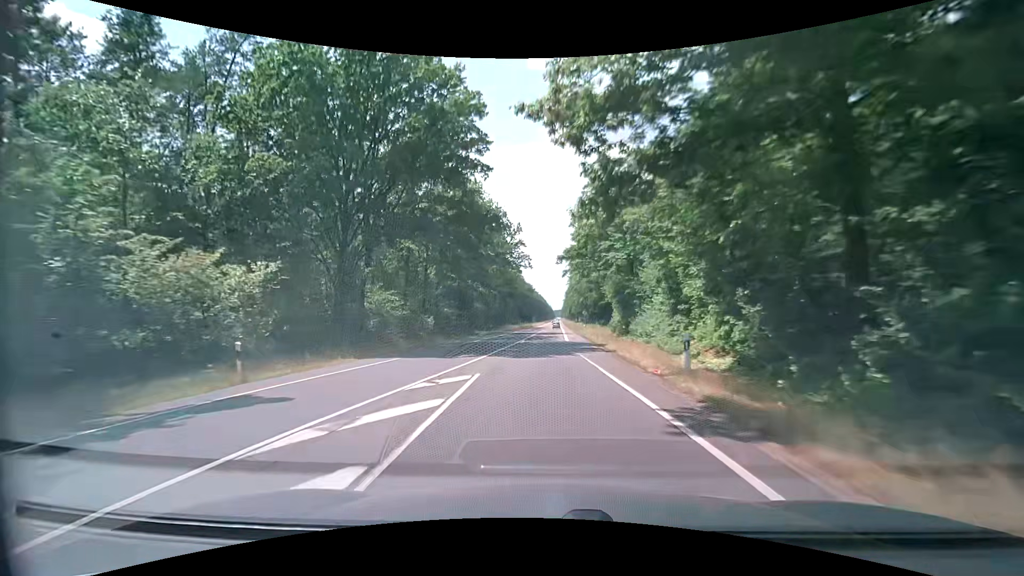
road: secondary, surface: asphalt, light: Day
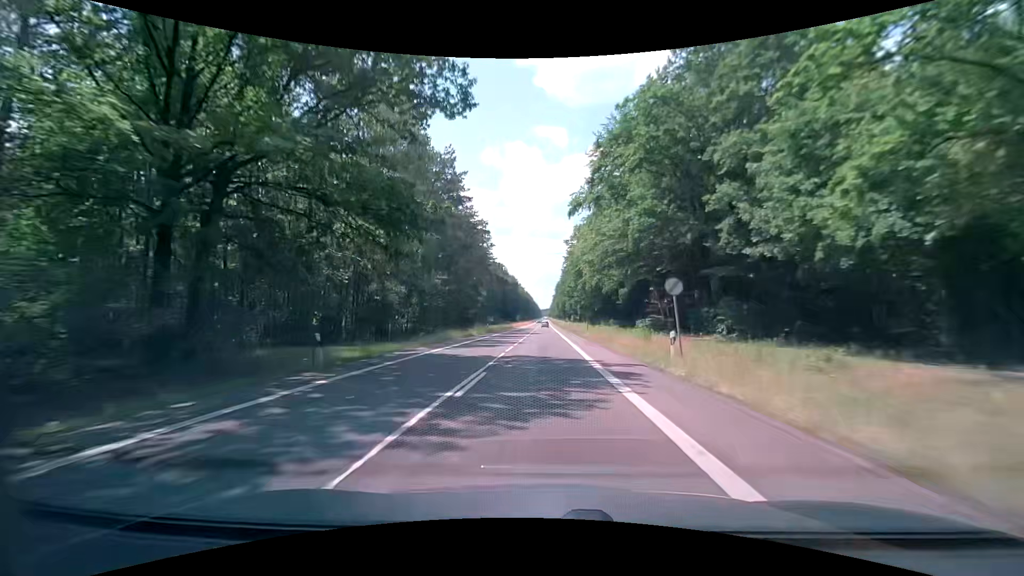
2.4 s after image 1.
(+0.4, +47.8) m; +3°
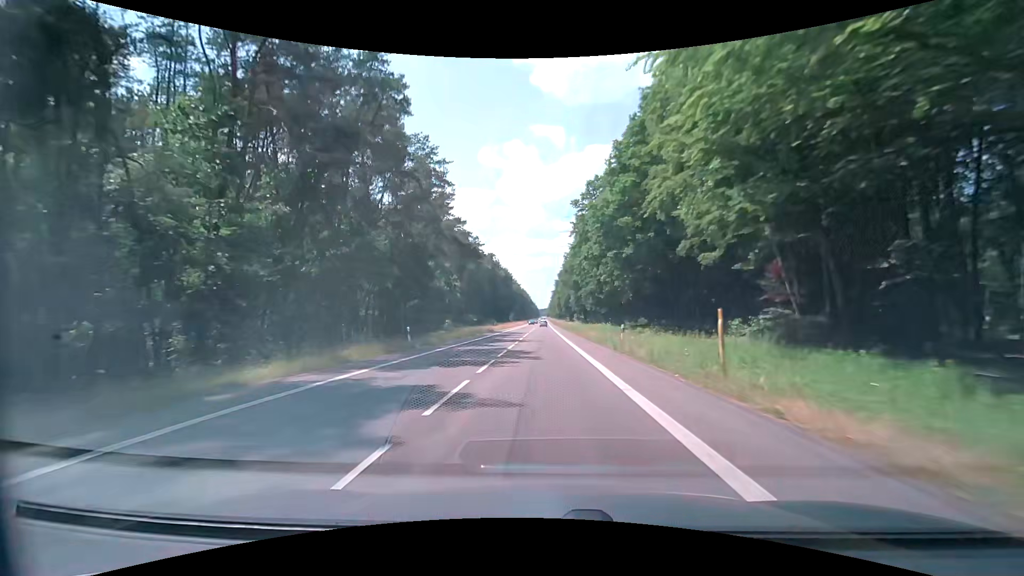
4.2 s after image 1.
(-0.7, +38.9) m; -1°
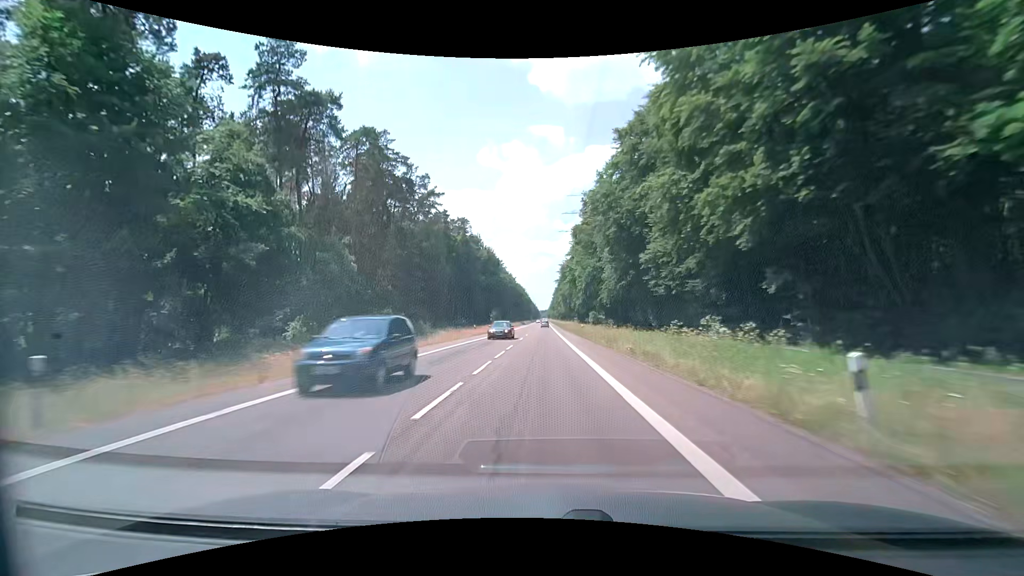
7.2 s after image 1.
(-0.2, +71.5) m; -1°
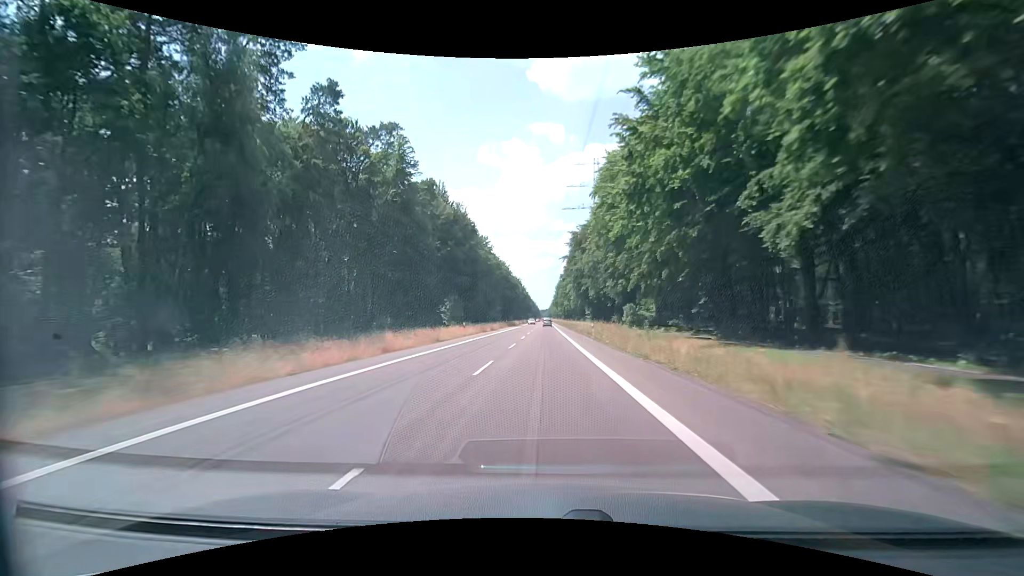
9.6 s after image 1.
(+0.2, +61.3) m; 0°
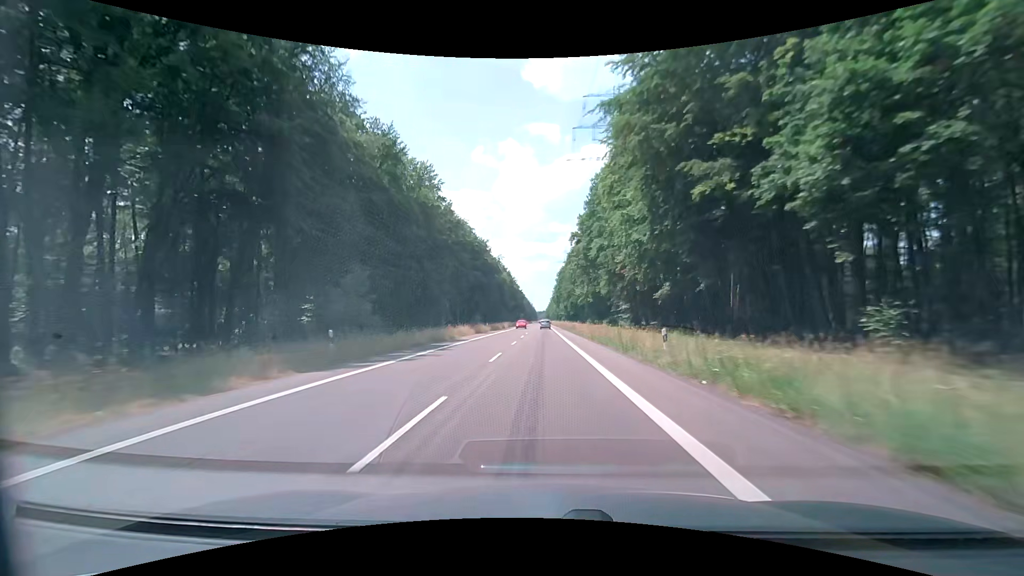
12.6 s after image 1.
(+0.6, +78.2) m; 0°
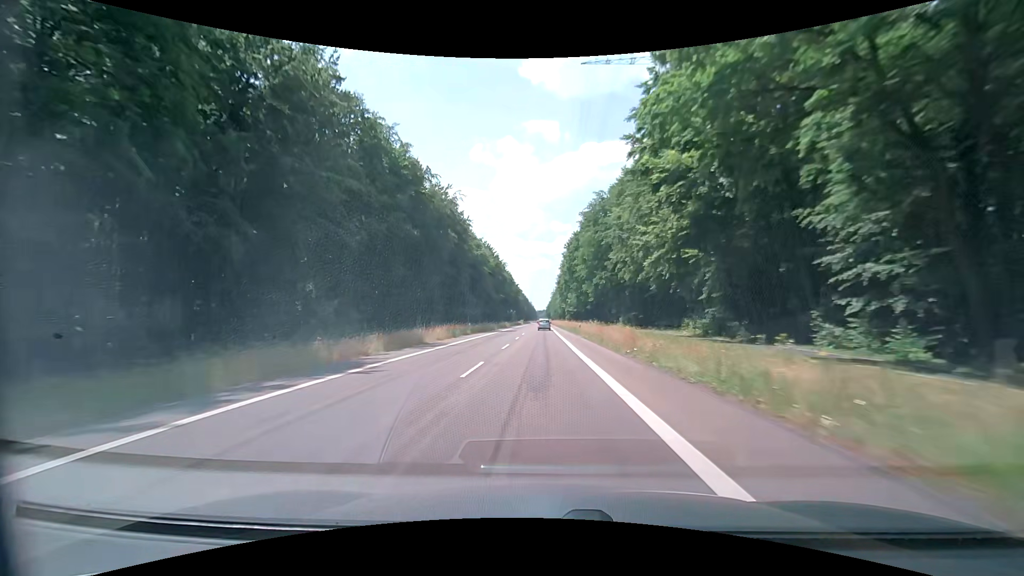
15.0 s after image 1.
(+0.1, +63.6) m; 0°
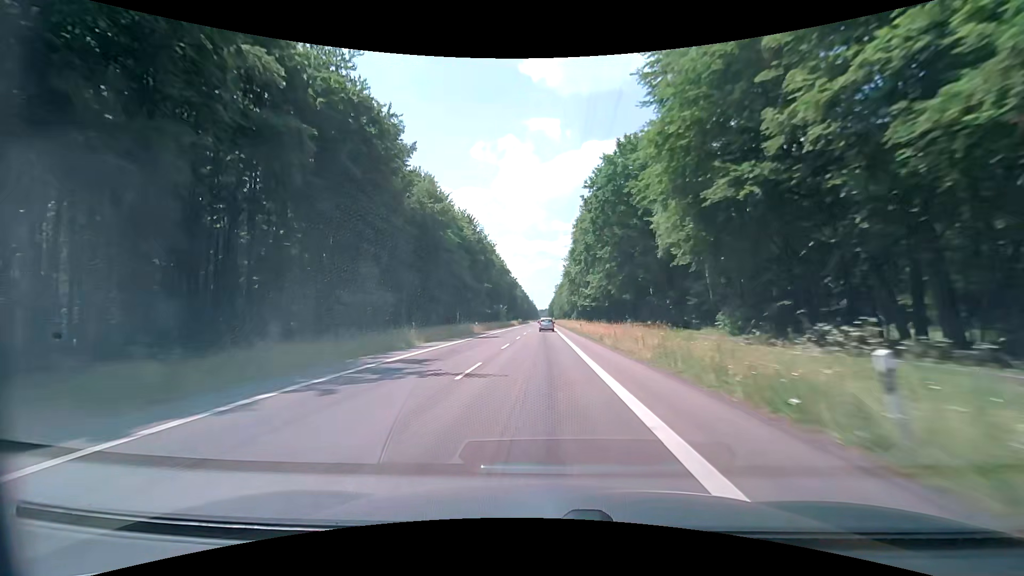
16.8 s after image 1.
(0.0, +47.6) m; 0°
(0, +10) (0, +20) (0, +30) (0, +40) (0, +50) (0, +60) (0, +70) (0, +80) (0, +90) (0, +100) m
